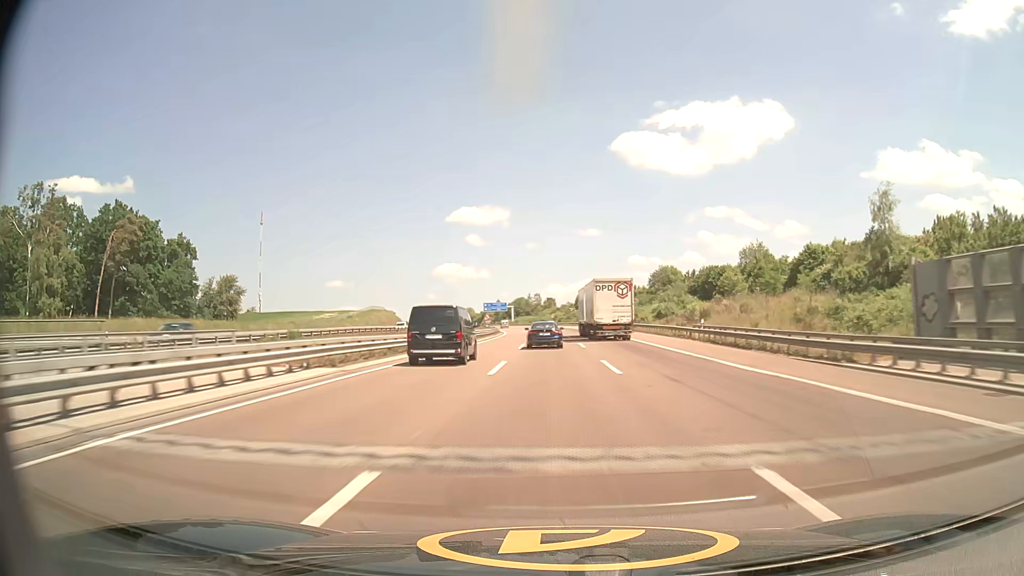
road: motorway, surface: asphalt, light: Day
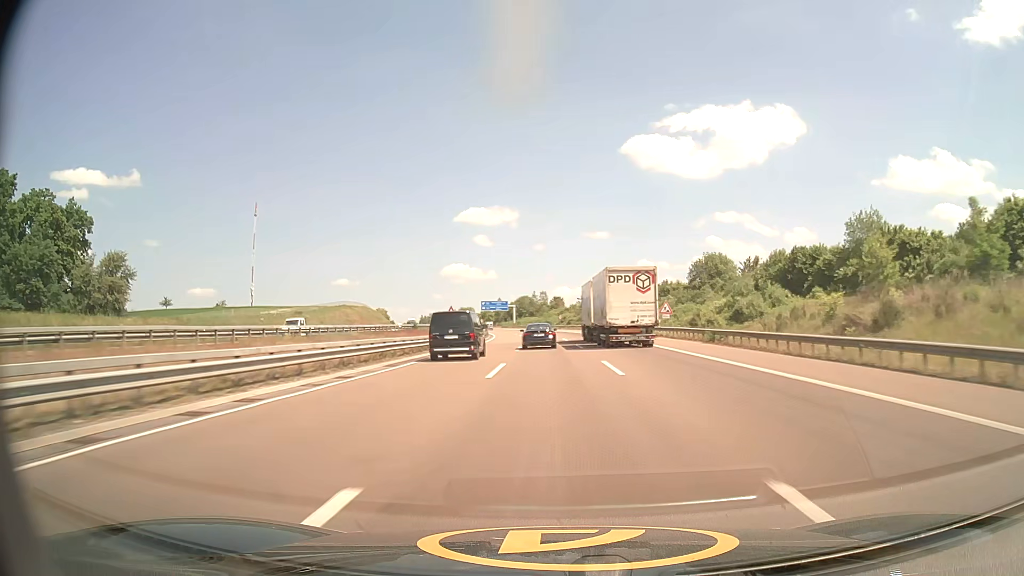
(-0.2, +36.2) m; -1°
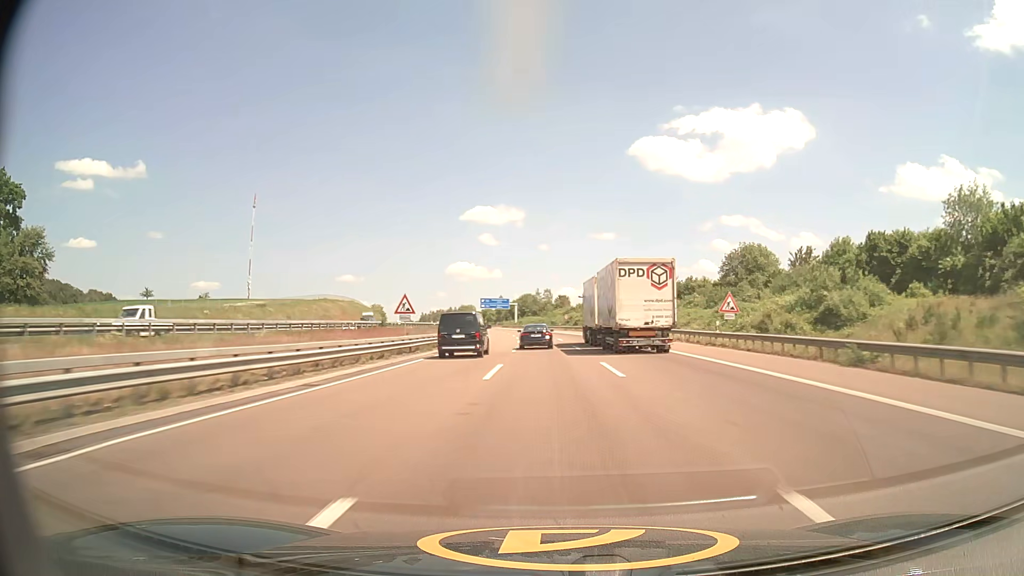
(-0.1, +18.1) m; 0°
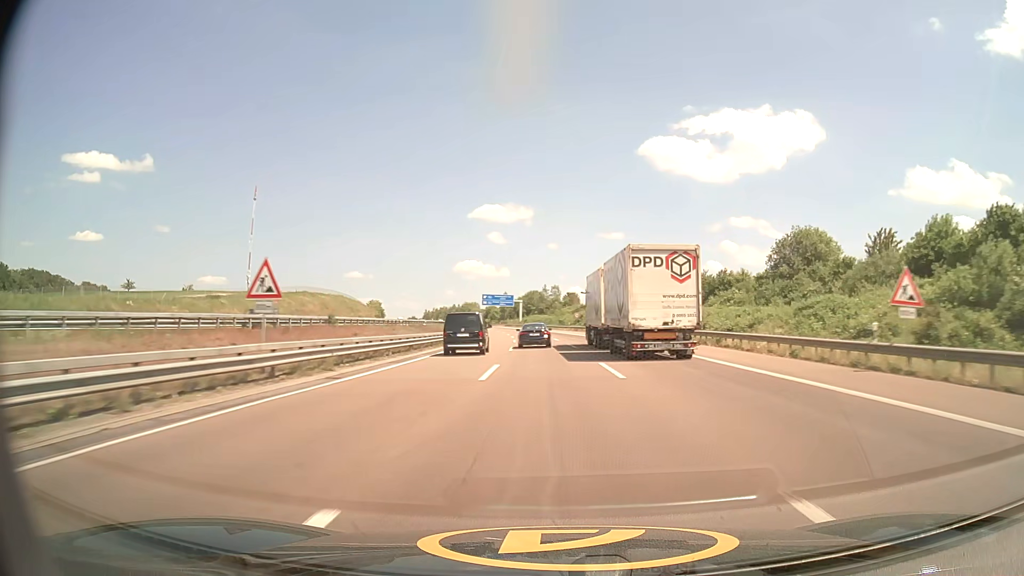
(0.0, +18.1) m; 0°
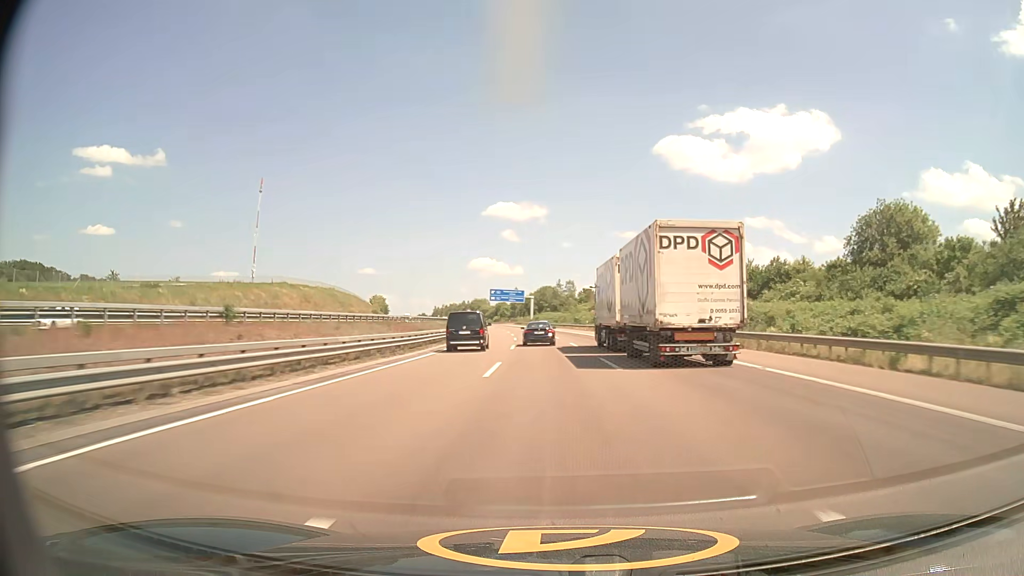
(-0.2, +18.1) m; -1°
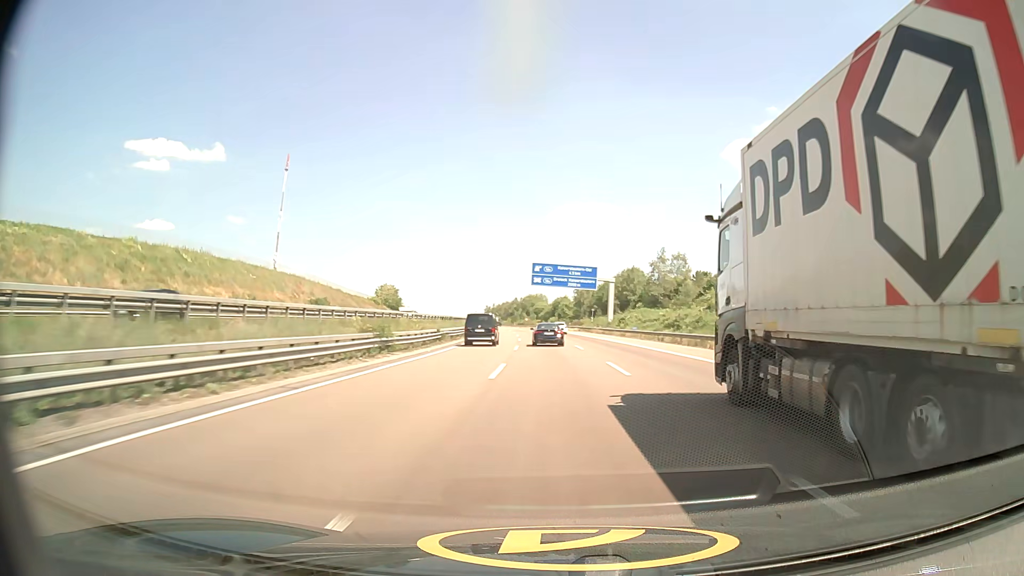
(-4.2, +89.9) m; -6°
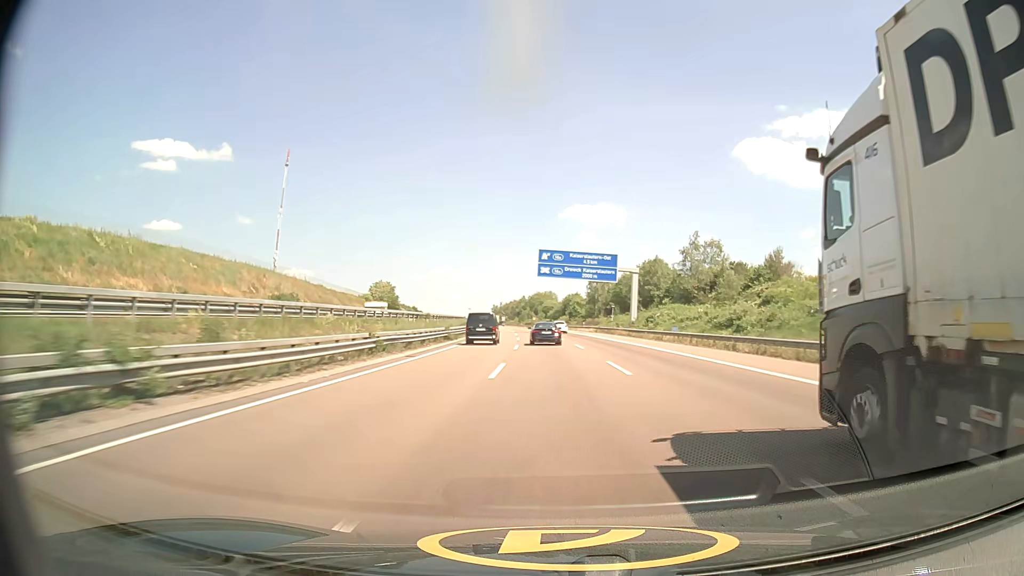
(-0.2, +18.0) m; -1°
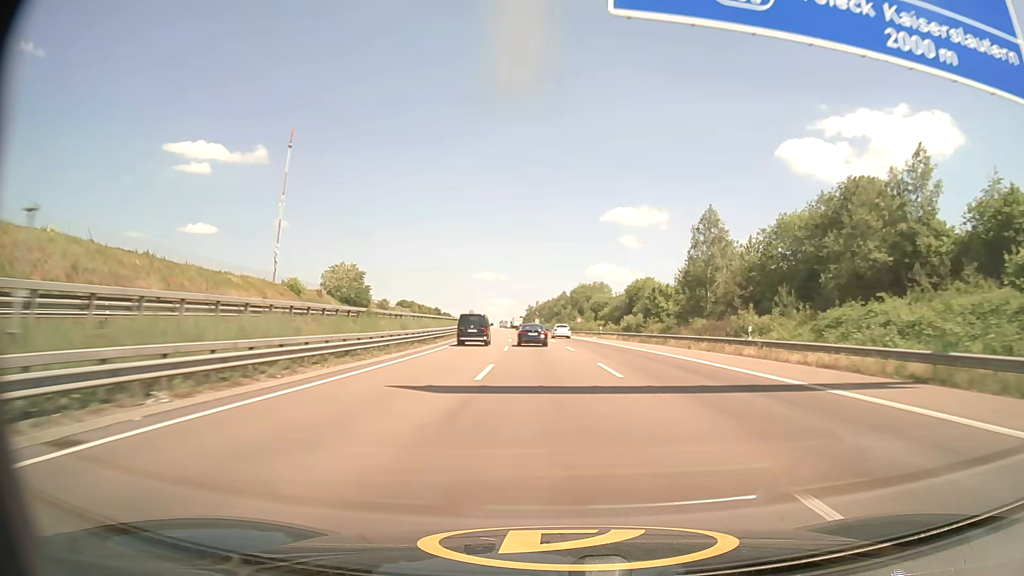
(-2.1, +72.1) m; -4°
(0, +10) (0, +20) (0, +30) (-1, +40) (-1, +50) (-2, +60) (-2, +70) (-3, +80) (-4, +90) (-5, +100) m
